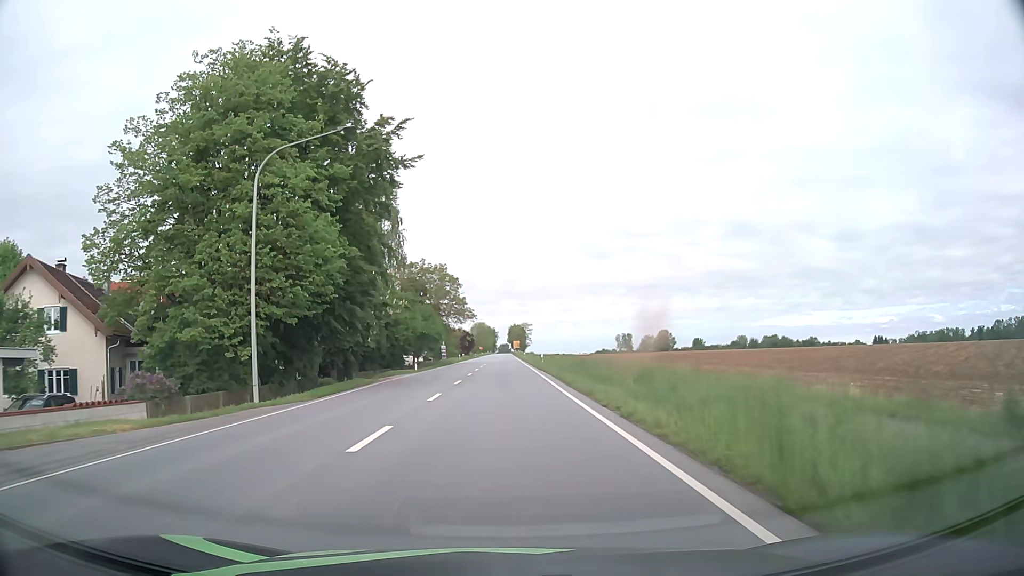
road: primary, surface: asphalt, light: Day
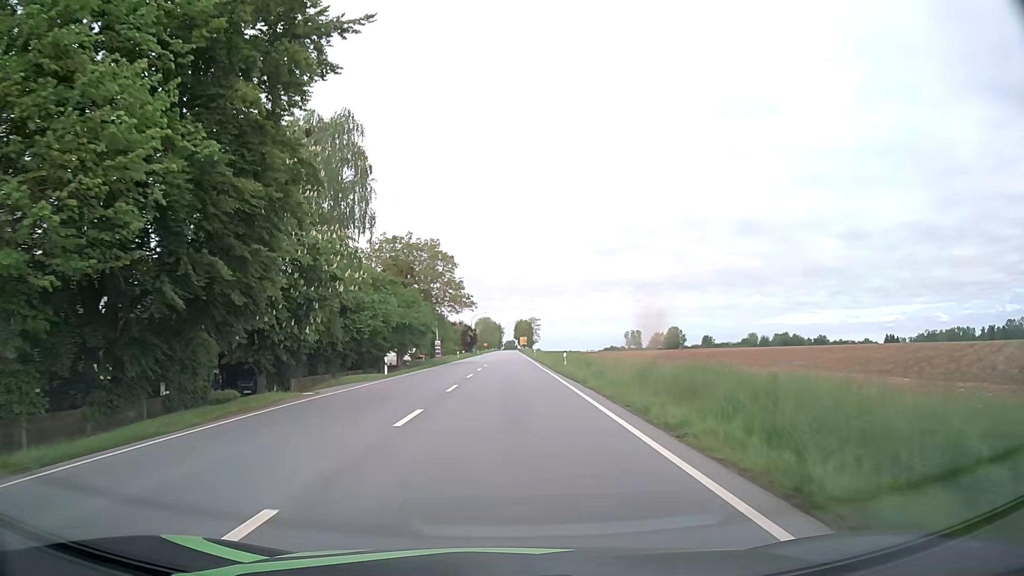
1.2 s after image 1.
(-0.1, +15.6) m; 0°
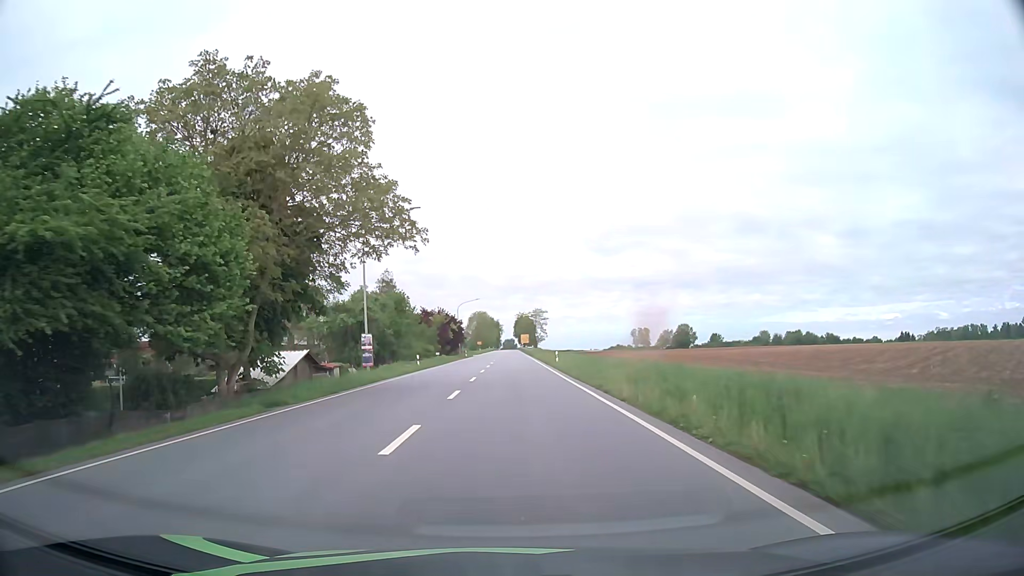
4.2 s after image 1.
(0.0, +39.2) m; 0°
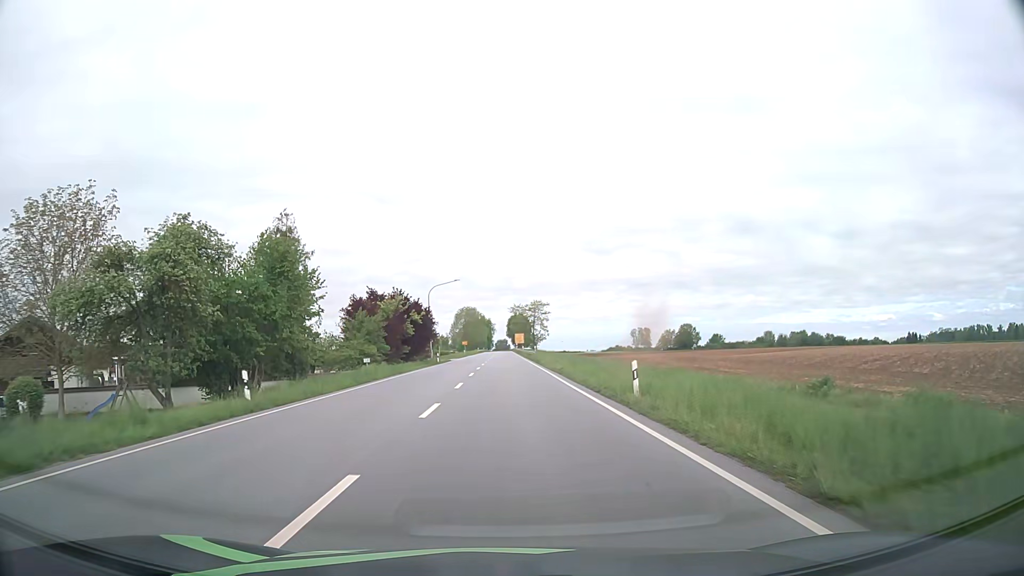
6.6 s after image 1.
(+0.1, +31.6) m; 0°
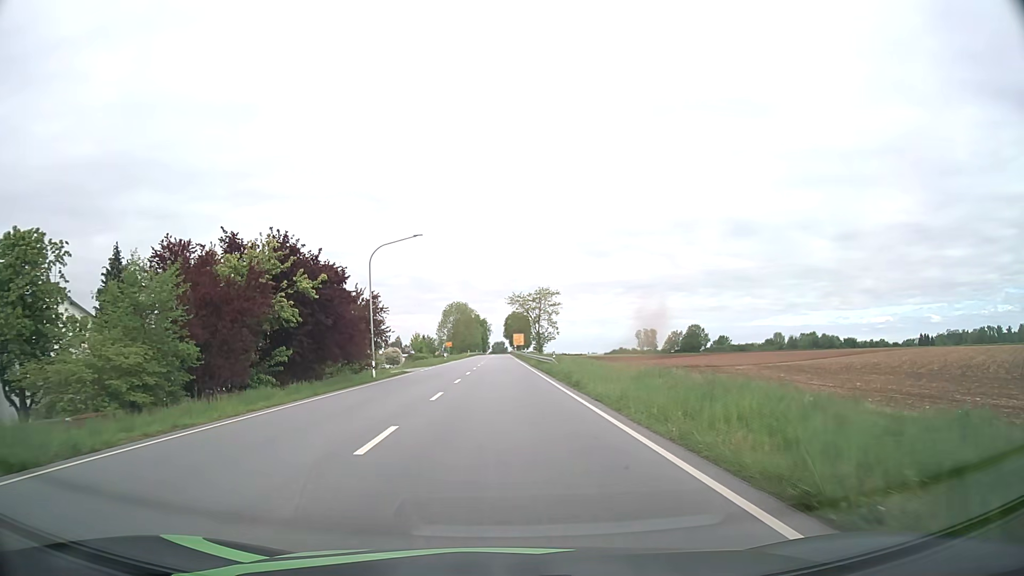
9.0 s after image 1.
(+0.1, +31.8) m; 0°
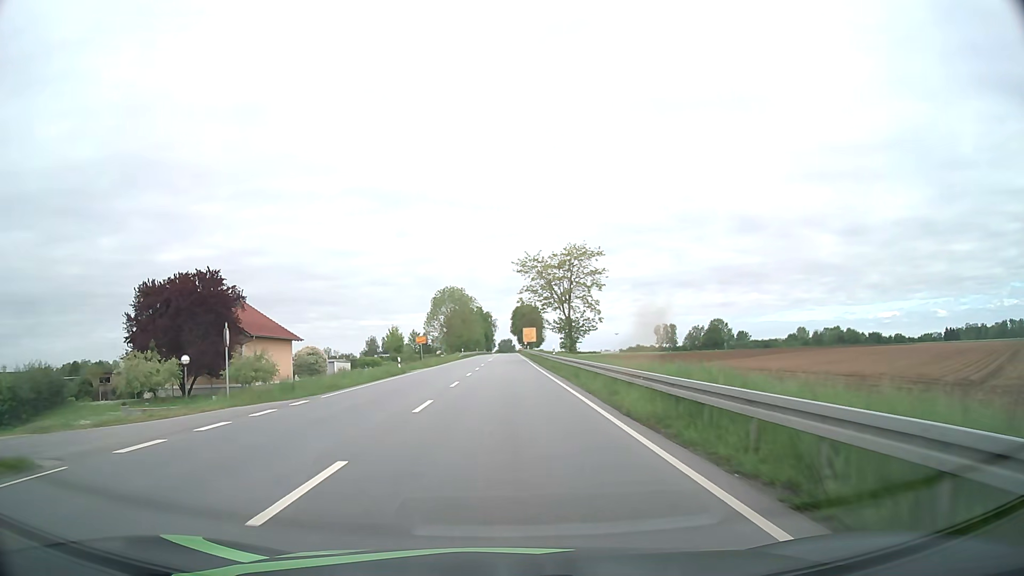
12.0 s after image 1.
(-0.1, +39.9) m; -1°
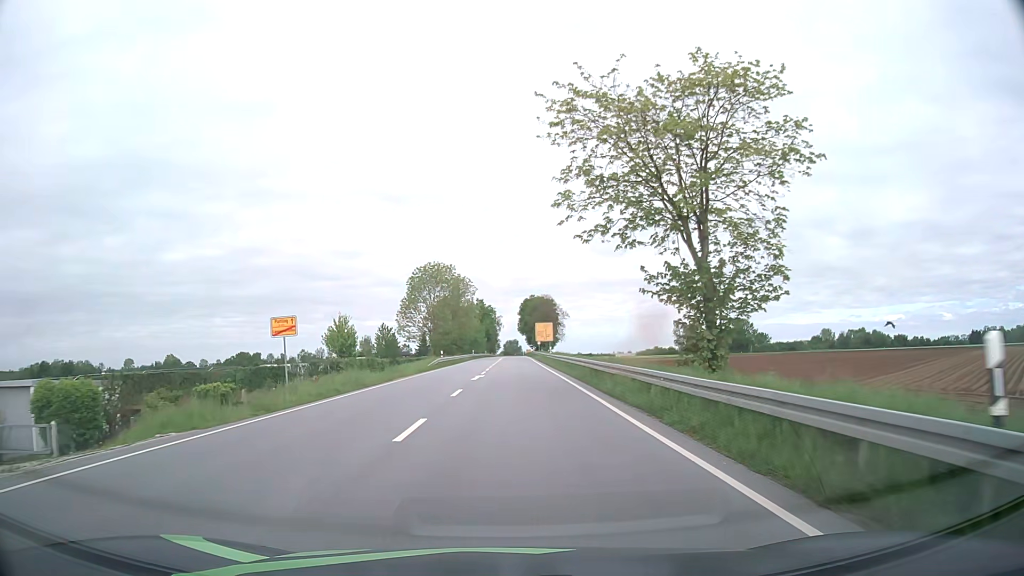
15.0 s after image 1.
(-0.1, +40.6) m; 0°
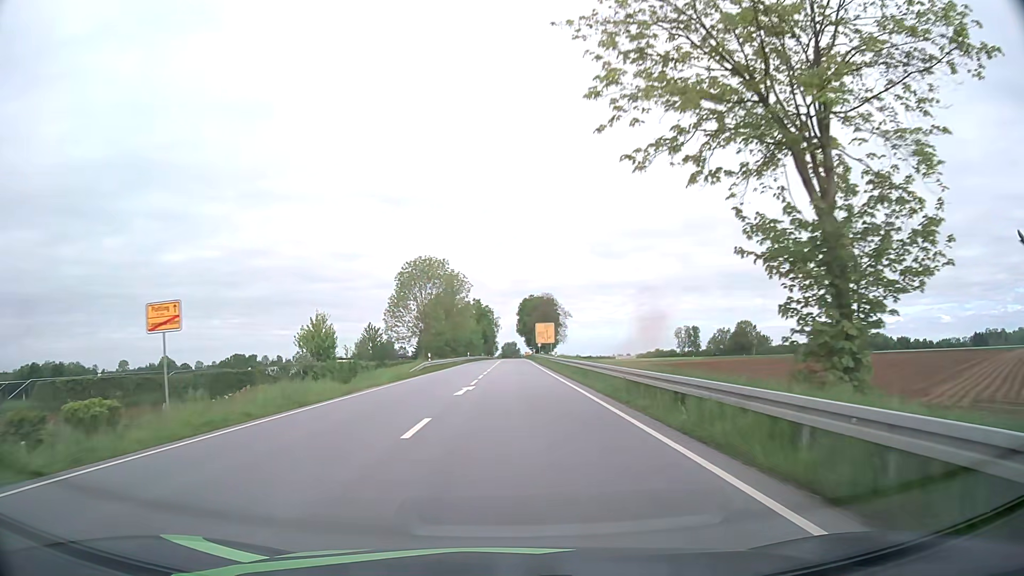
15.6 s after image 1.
(0.0, +8.6) m; 0°
(0, +10) (0, +20) (0, +30) (0, +40) (0, +50) (0, +60) (0, +70) (+1, +80) (+1, +90) (+1, +100) m
